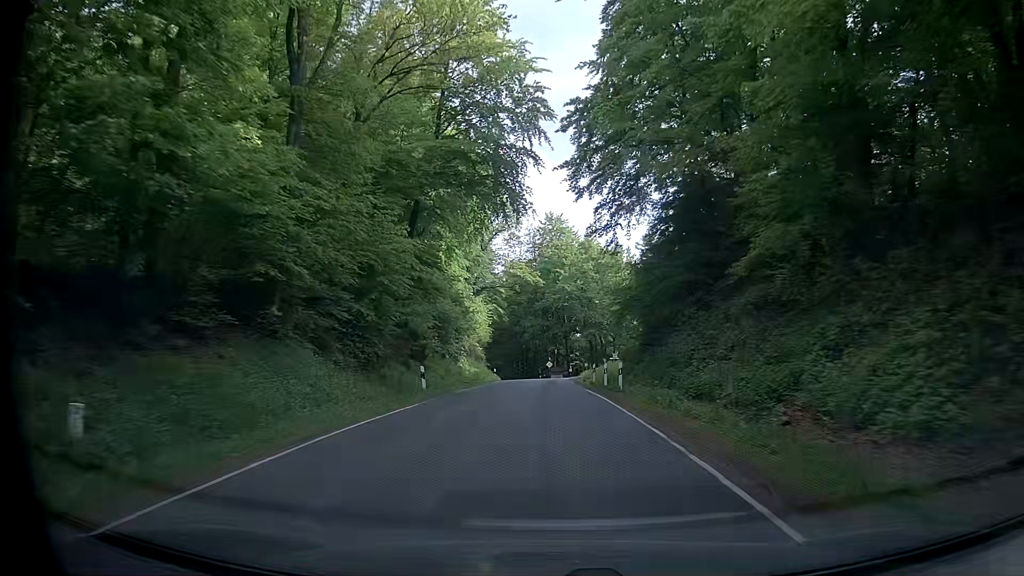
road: secondary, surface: asphalt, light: Day
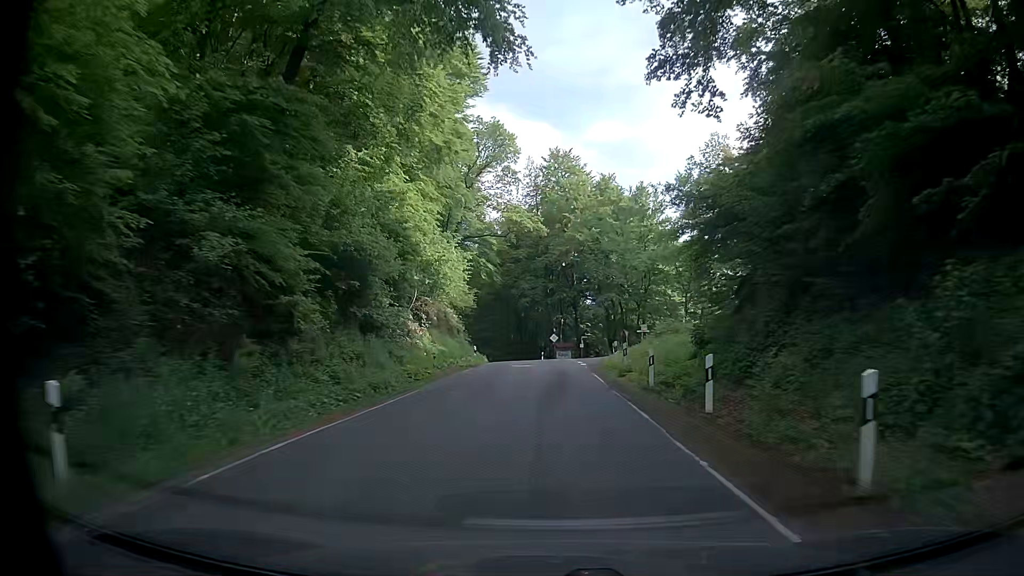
(-0.3, +19.7) m; -1°
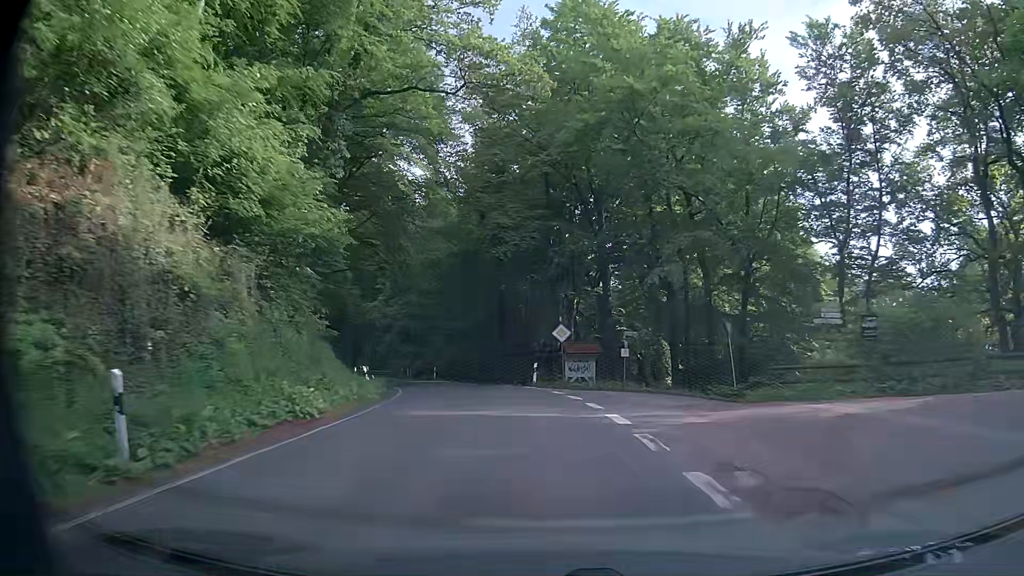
(+0.2, +36.1) m; 0°
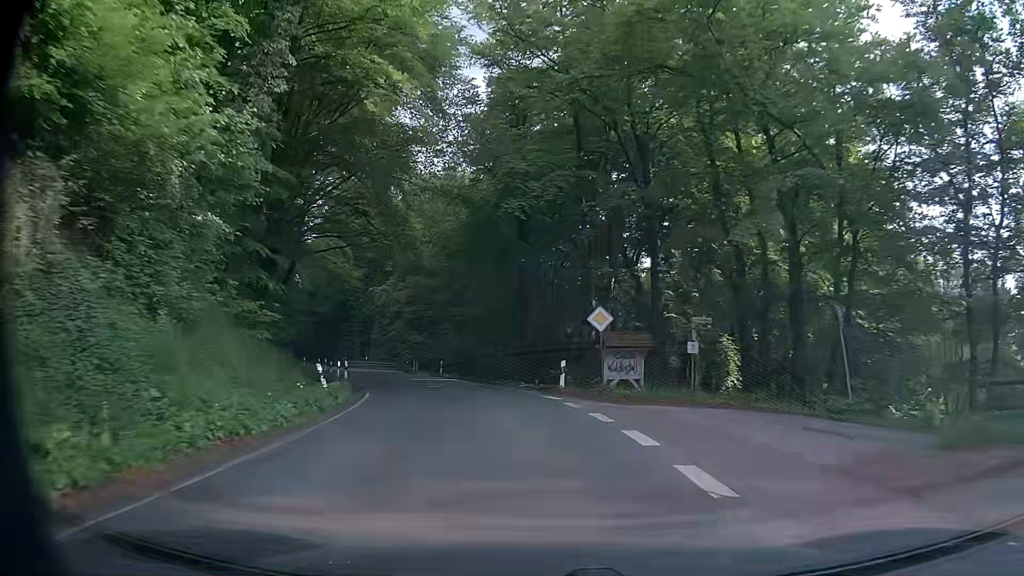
(-0.1, +8.7) m; -2°
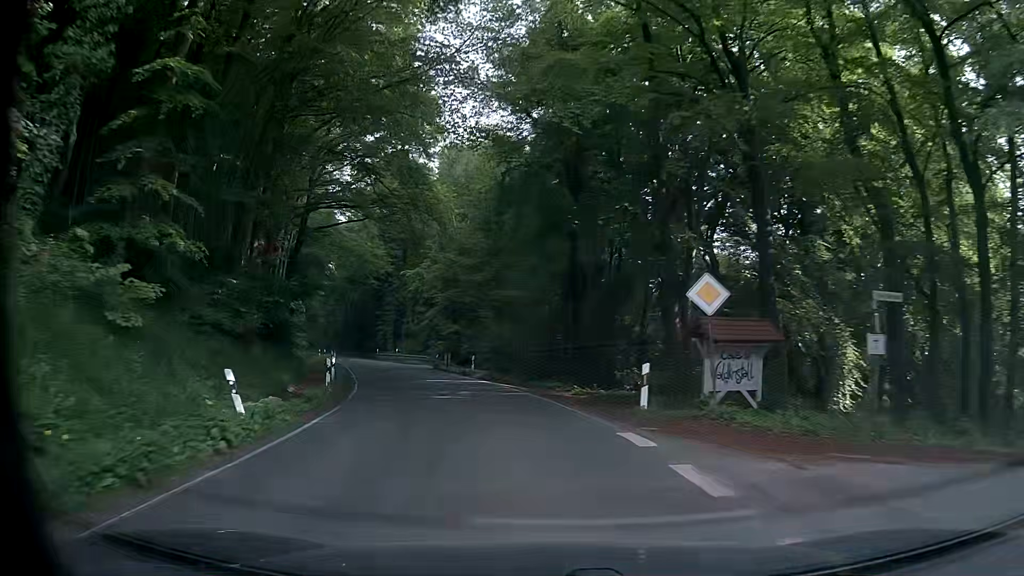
(-0.3, +8.8) m; -4°
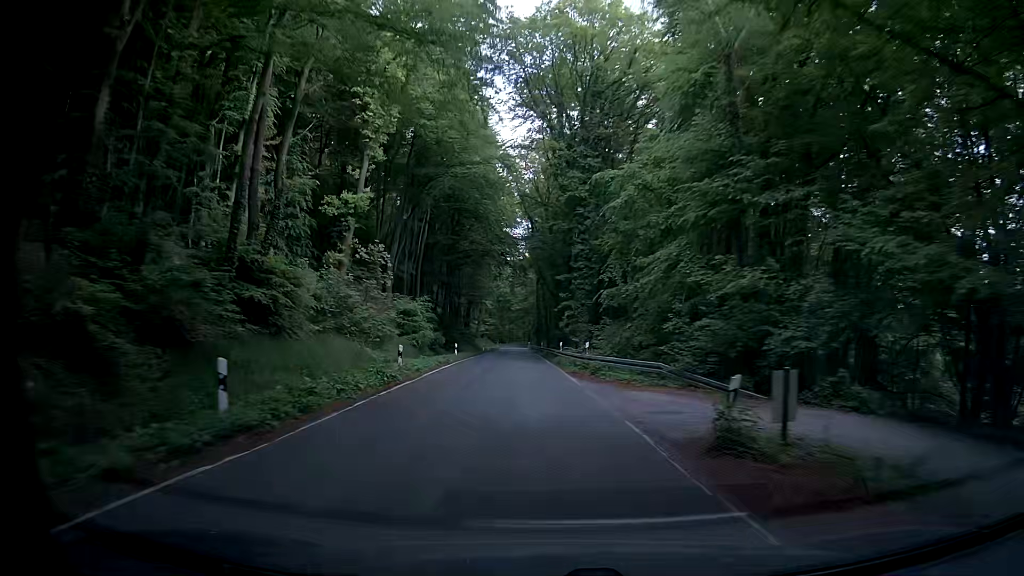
(-6.6, +36.9) m; -18°
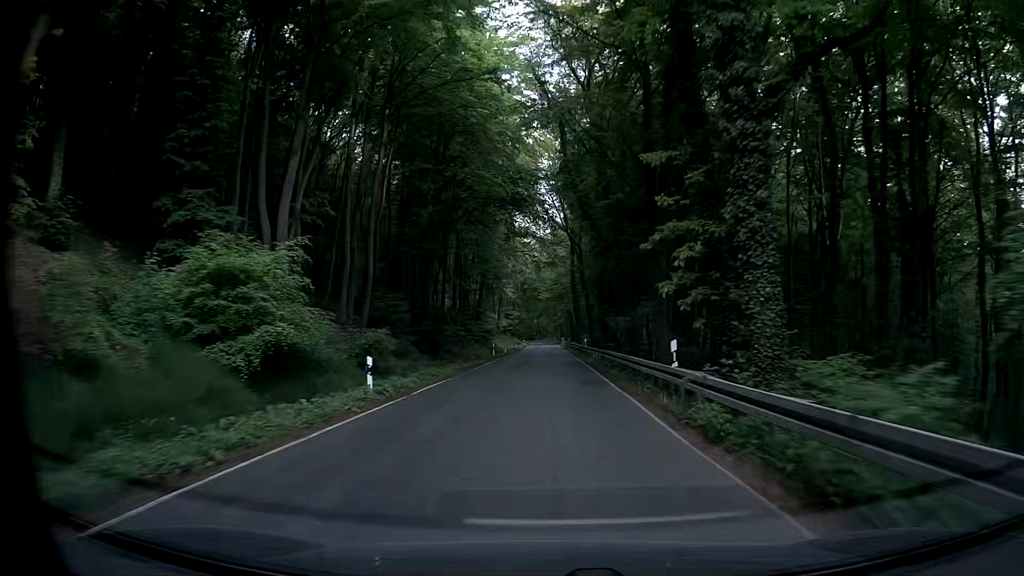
(-1.6, +30.1) m; -5°
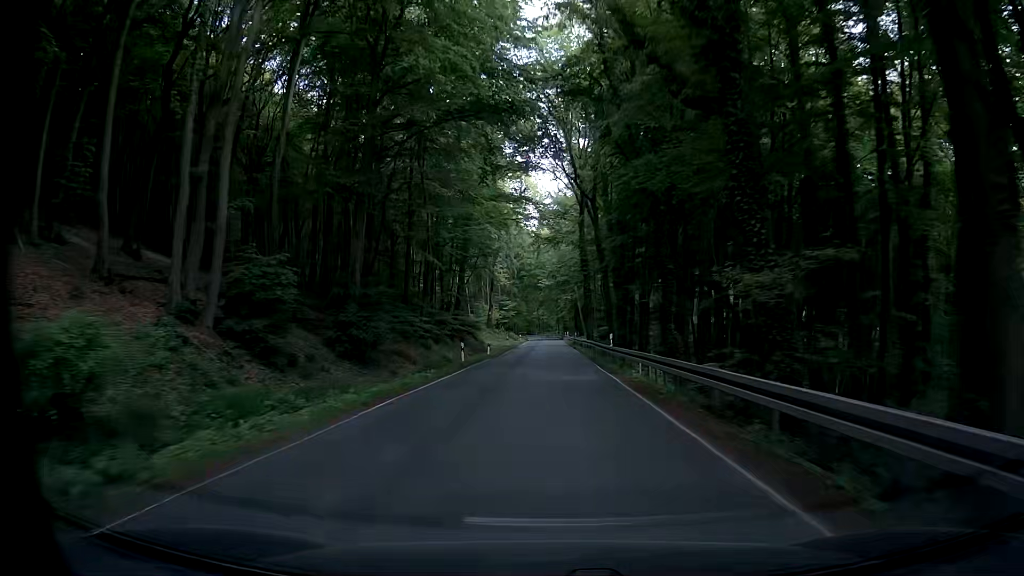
(+0.2, +19.9) m; 0°
(0, +10) (0, +20) (0, +30) (0, +40) (0, +50) (0, +60) (0, +70) (0, +80) (-1, +90) (-1, +100) m
